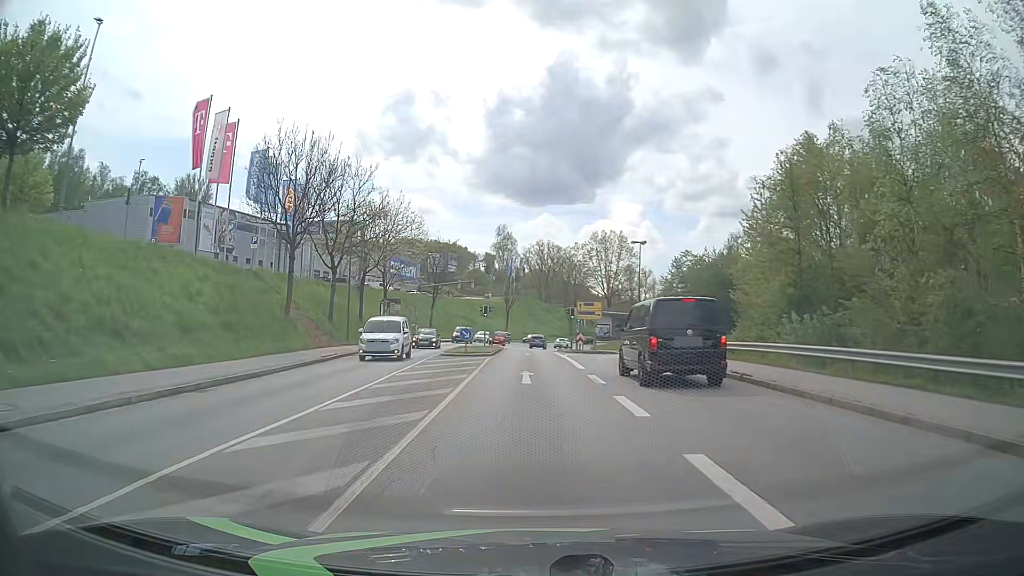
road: tertiary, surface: asphalt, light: Day
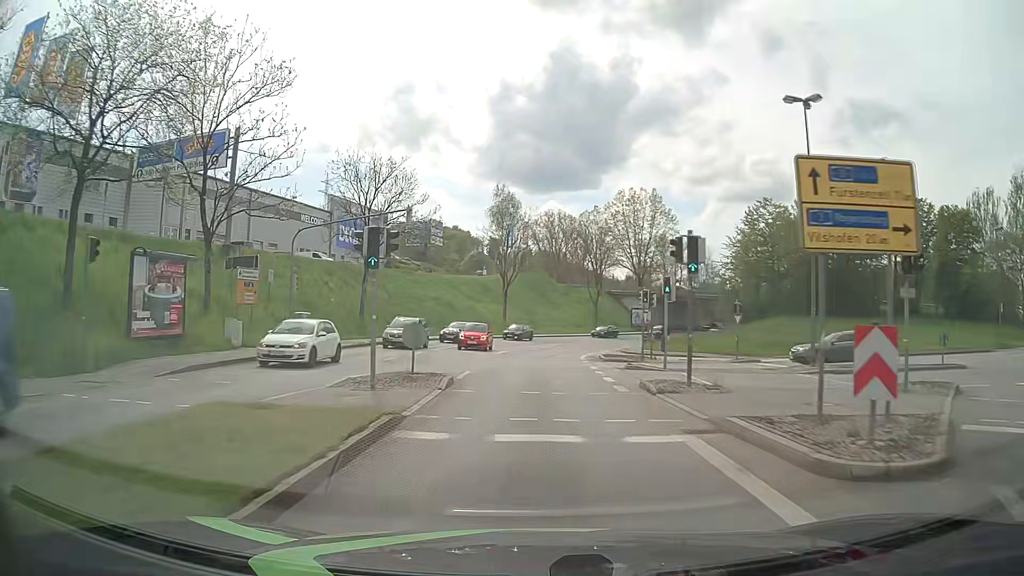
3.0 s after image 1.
(-0.4, +38.7) m; 0°
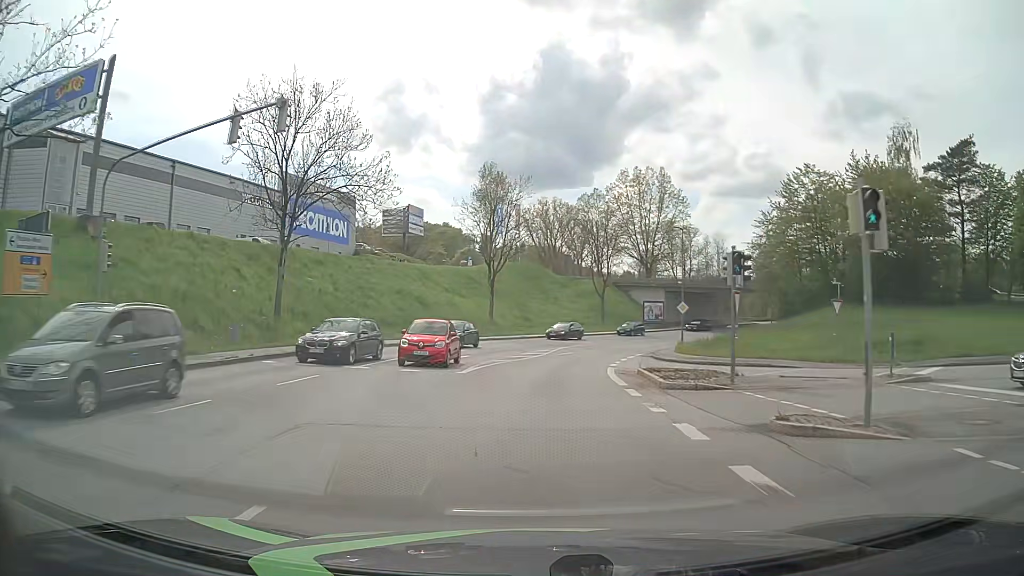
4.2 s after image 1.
(-0.1, +15.5) m; +1°
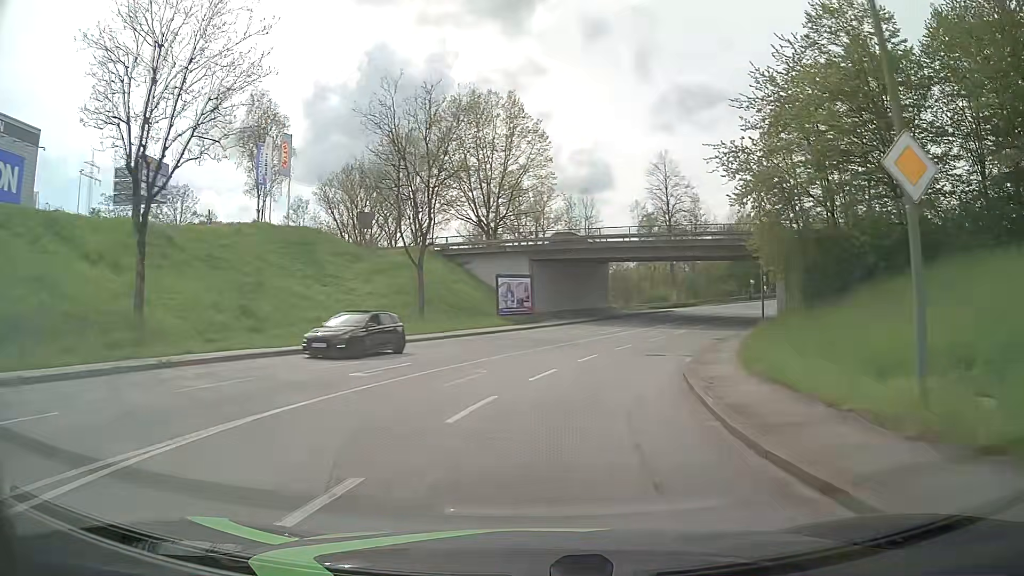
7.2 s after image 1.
(+3.4, +38.5) m; +14°
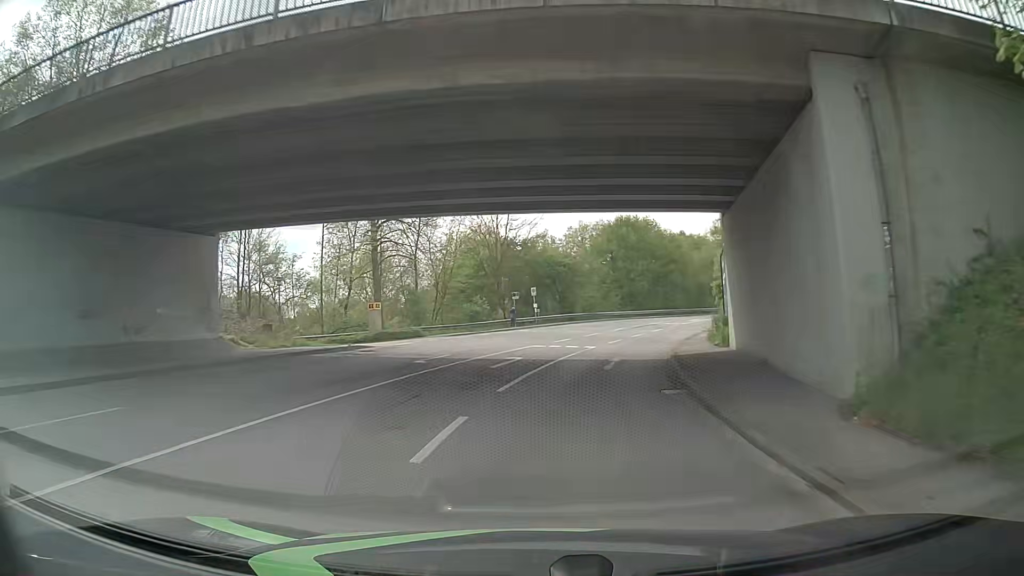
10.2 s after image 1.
(+8.4, +36.7) m; +24°
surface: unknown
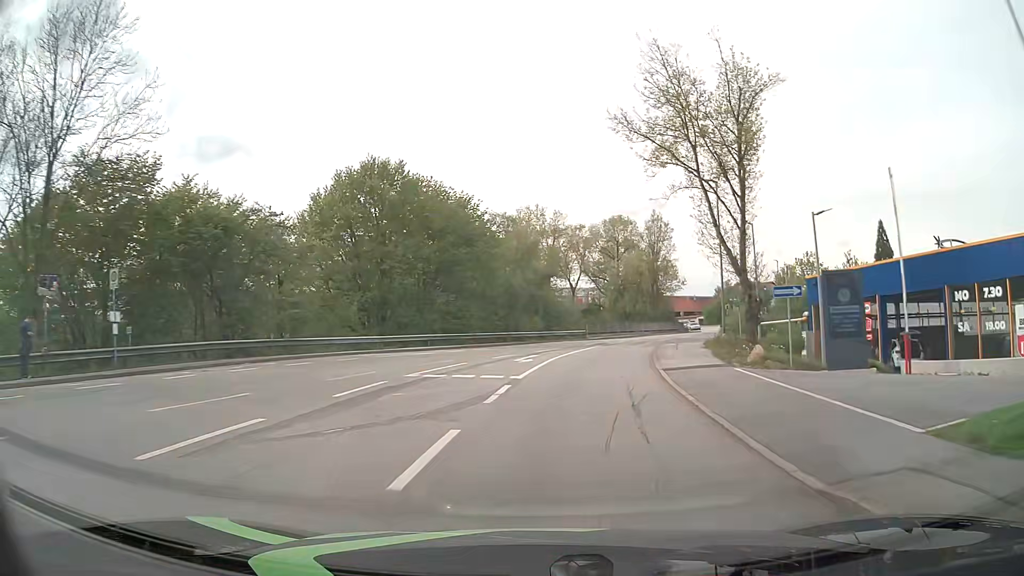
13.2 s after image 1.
(+5.3, +36.6) m; +20°
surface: asphalt
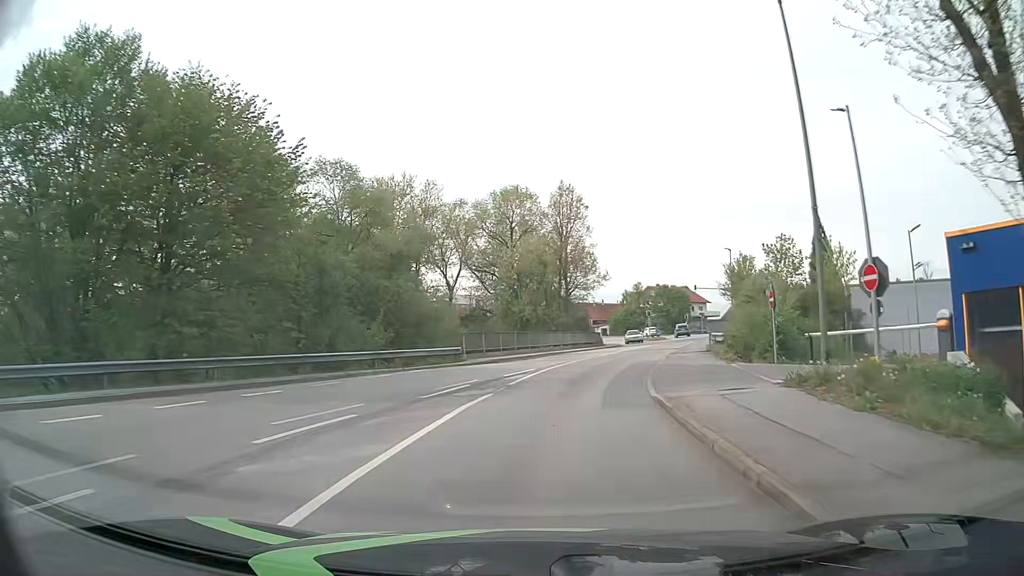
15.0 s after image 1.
(+1.8, +22.2) m; +9°
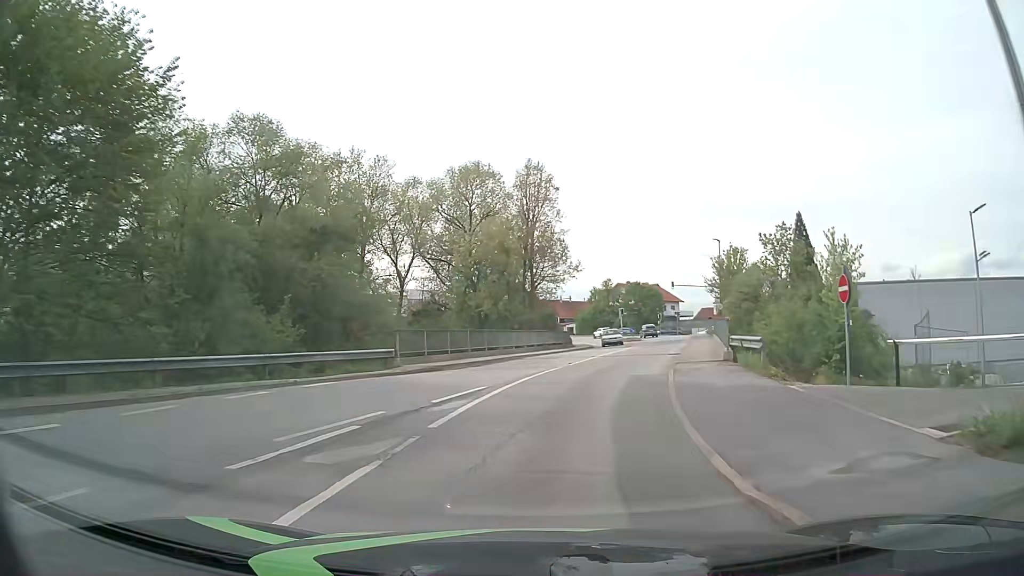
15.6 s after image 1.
(+0.2, +7.5) m; +3°
(0, +10) (+2, +20) (+4, +30) (+7, +39) (+9, +49) (+11, +59) (+13, +69) (+13, +79) (+12, +89) (+10, +98) m
